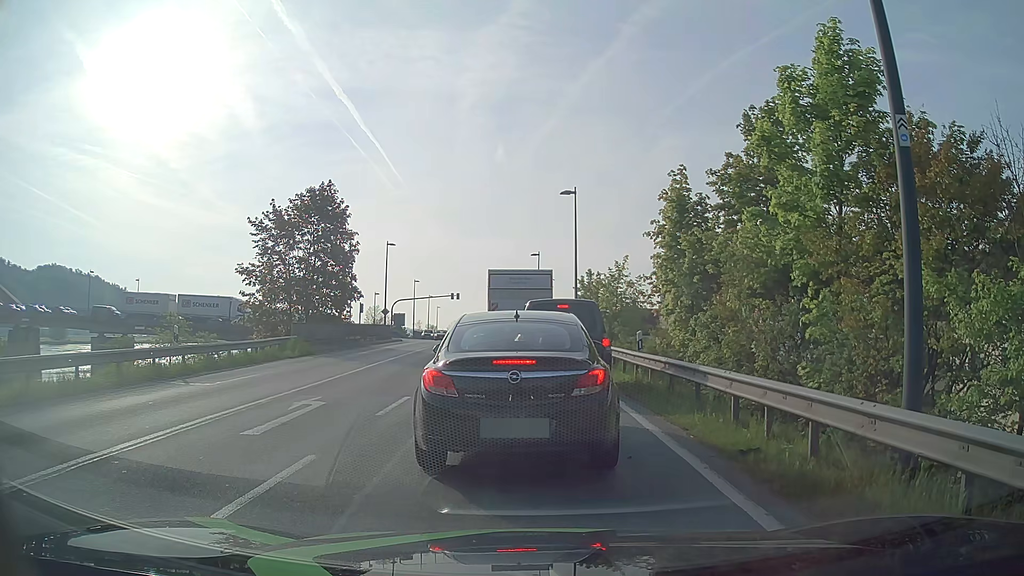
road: primary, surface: asphalt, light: Day
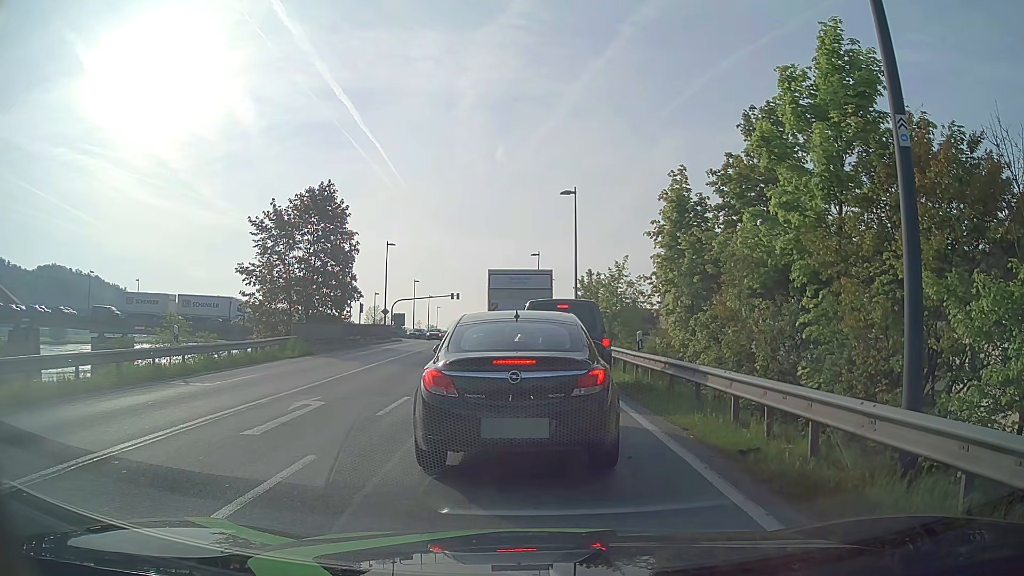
(0.0, 0.0) m; 0°
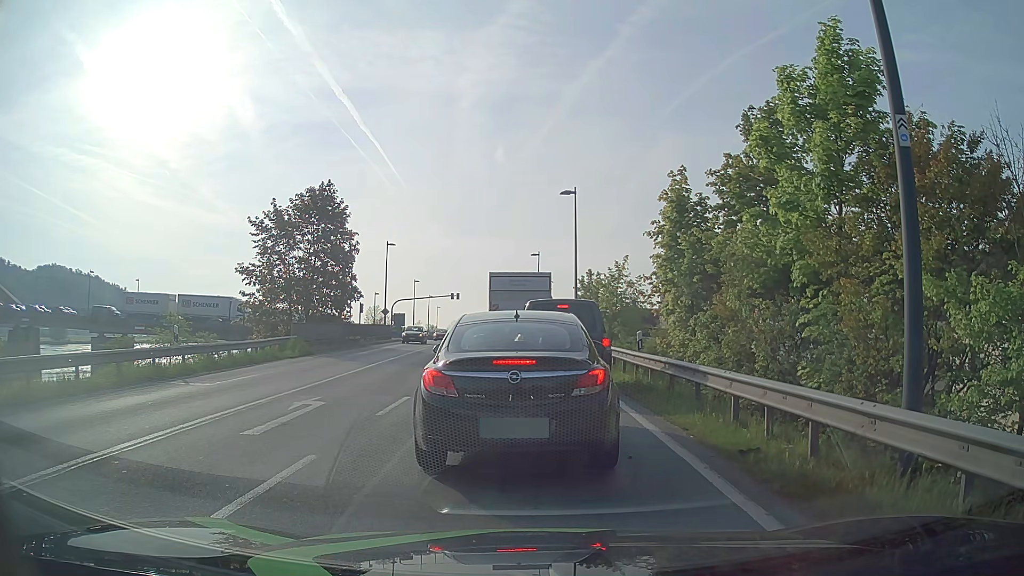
(0.0, 0.0) m; 0°
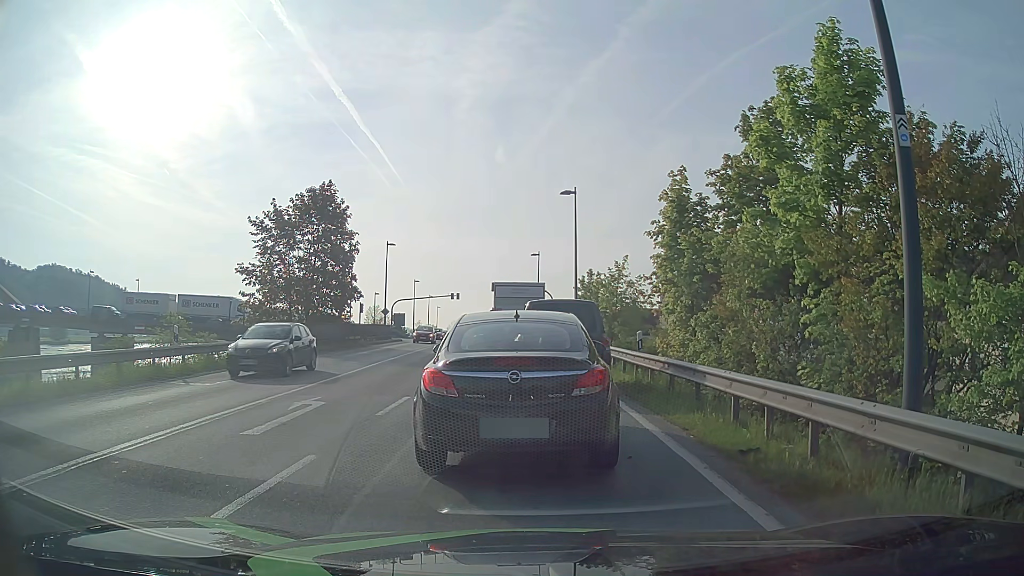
(0.0, 0.0) m; 0°
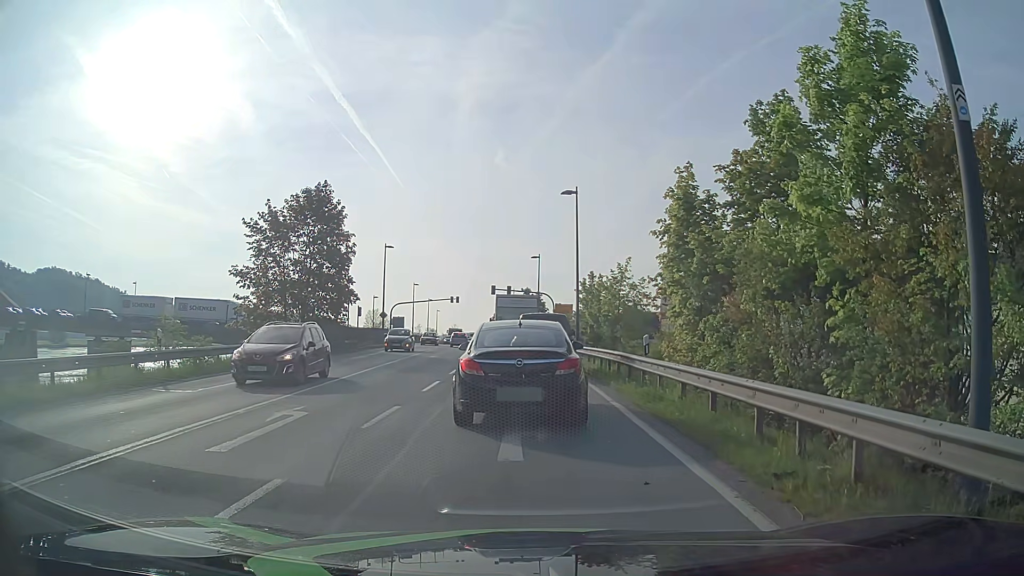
(0.0, +1.1) m; -2°
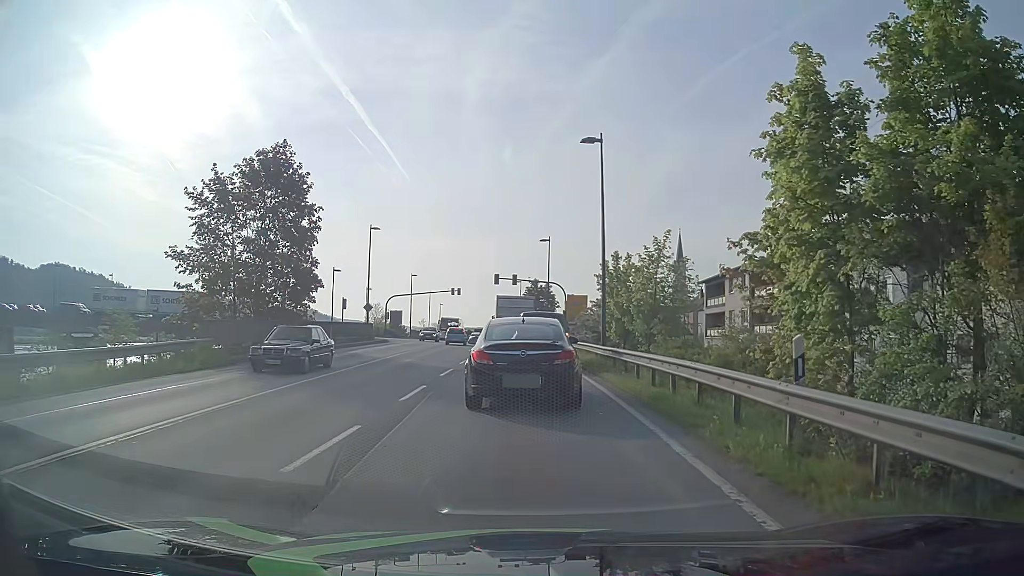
(+0.1, +9.3) m; 0°
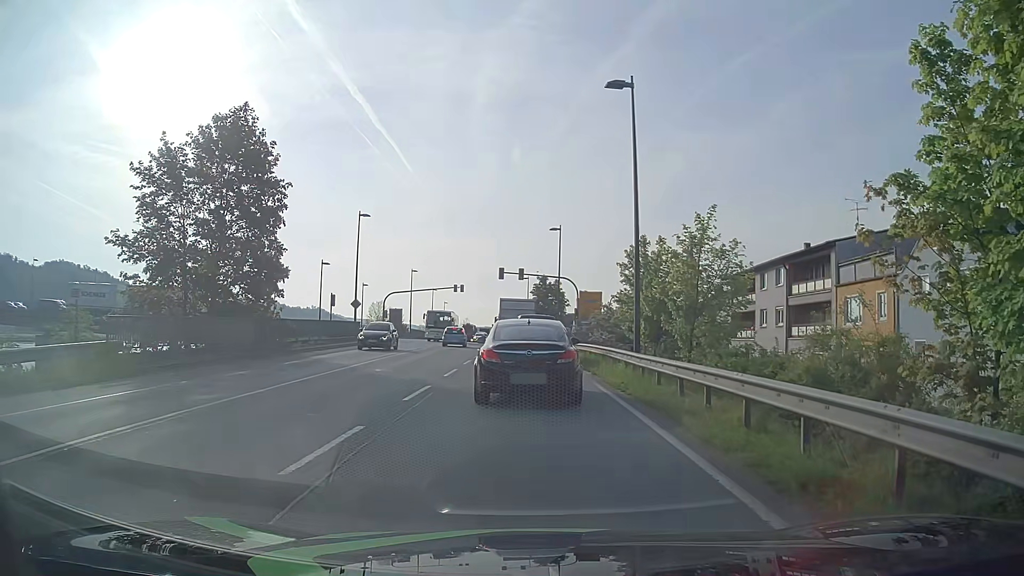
(-0.1, +6.3) m; 0°
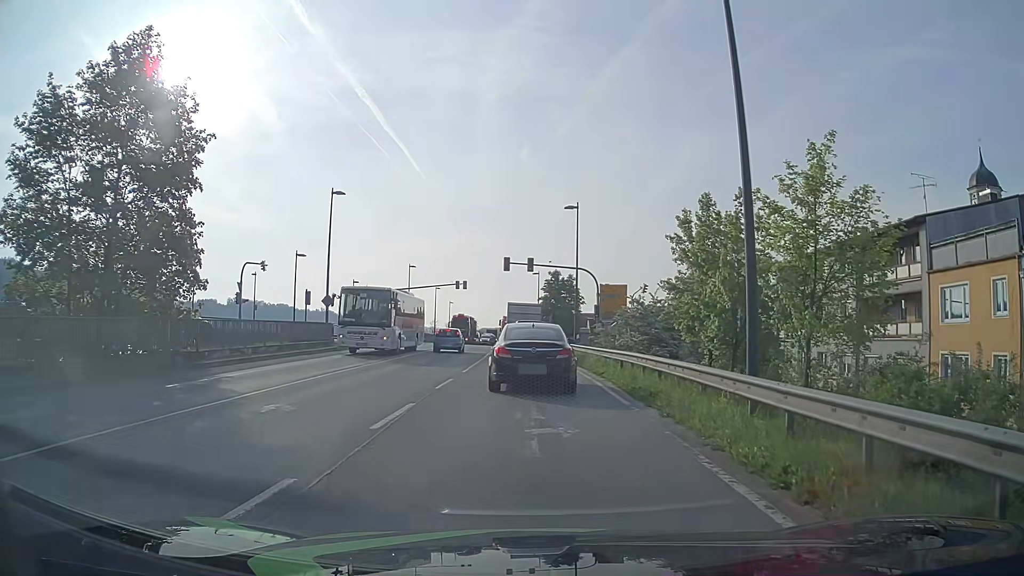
(-0.2, +9.4) m; -1°
